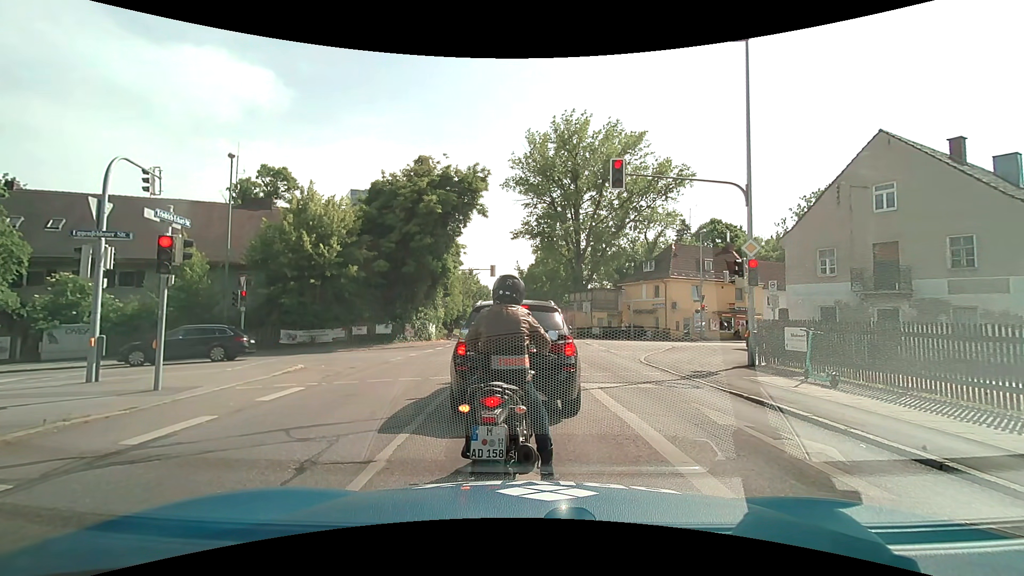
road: secondary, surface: asphalt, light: Day
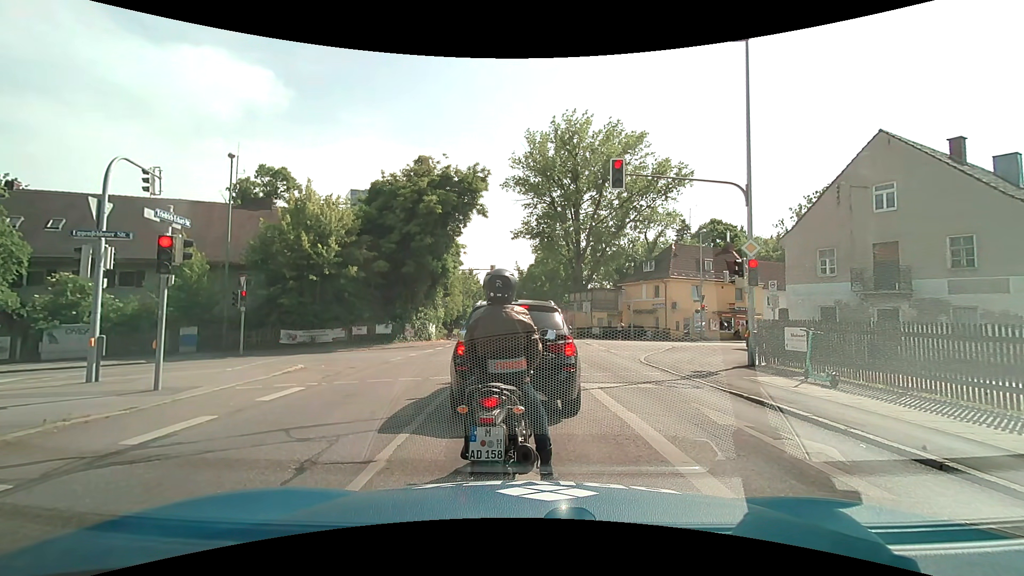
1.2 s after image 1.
(0.0, 0.0) m; 0°
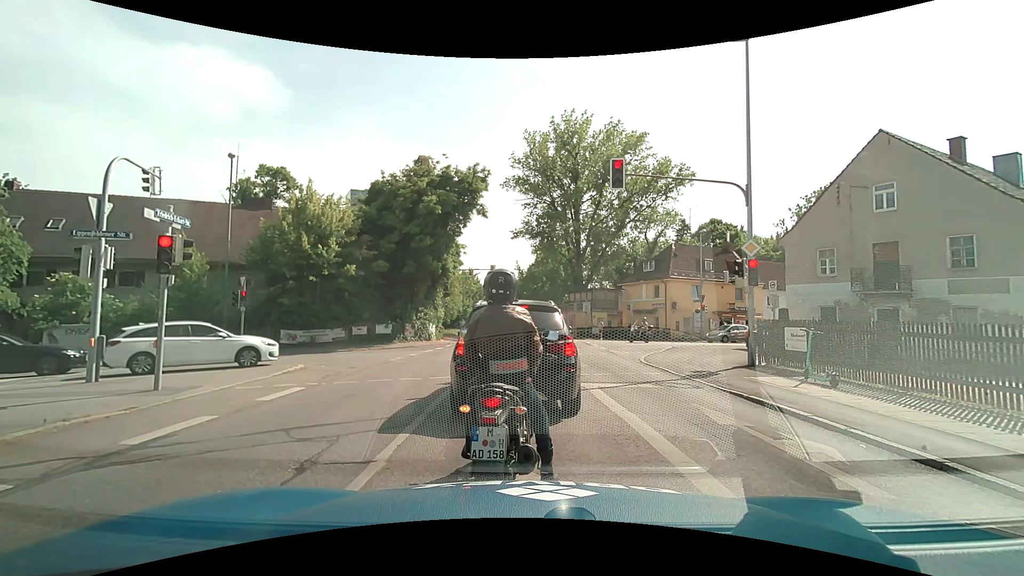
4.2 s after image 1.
(0.0, 0.0) m; 0°
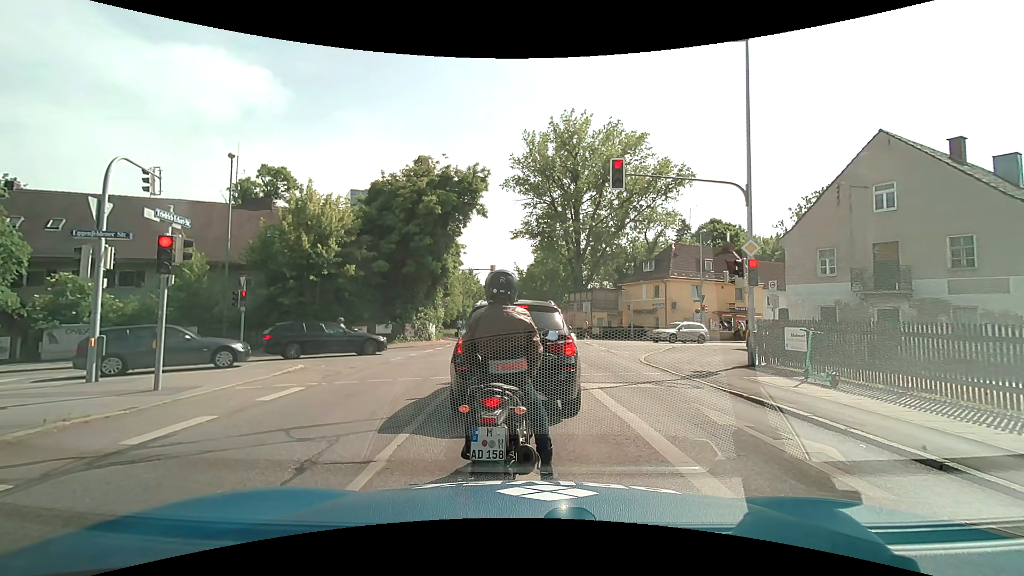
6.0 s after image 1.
(0.0, 0.0) m; 0°
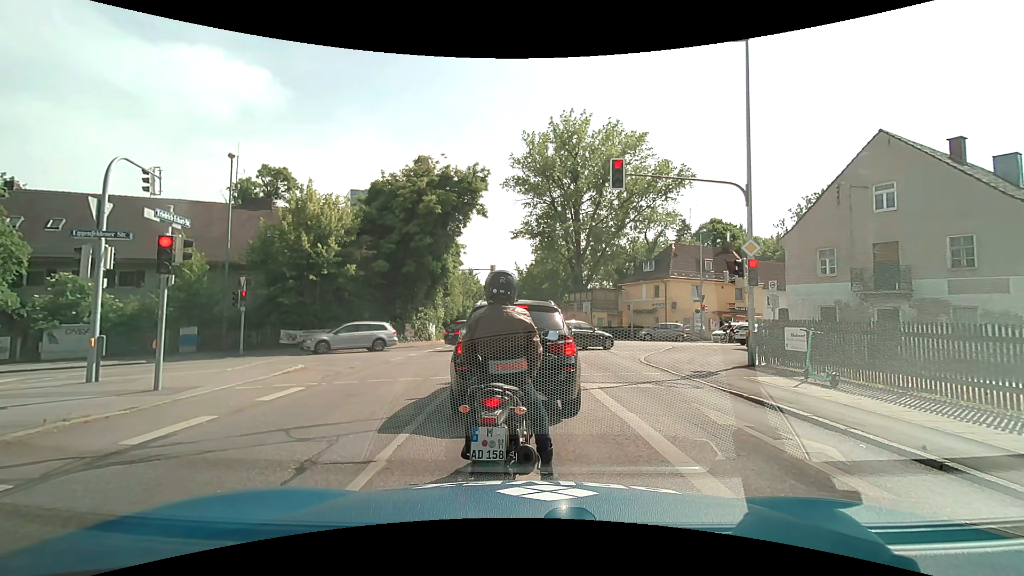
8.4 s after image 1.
(0.0, 0.0) m; 0°
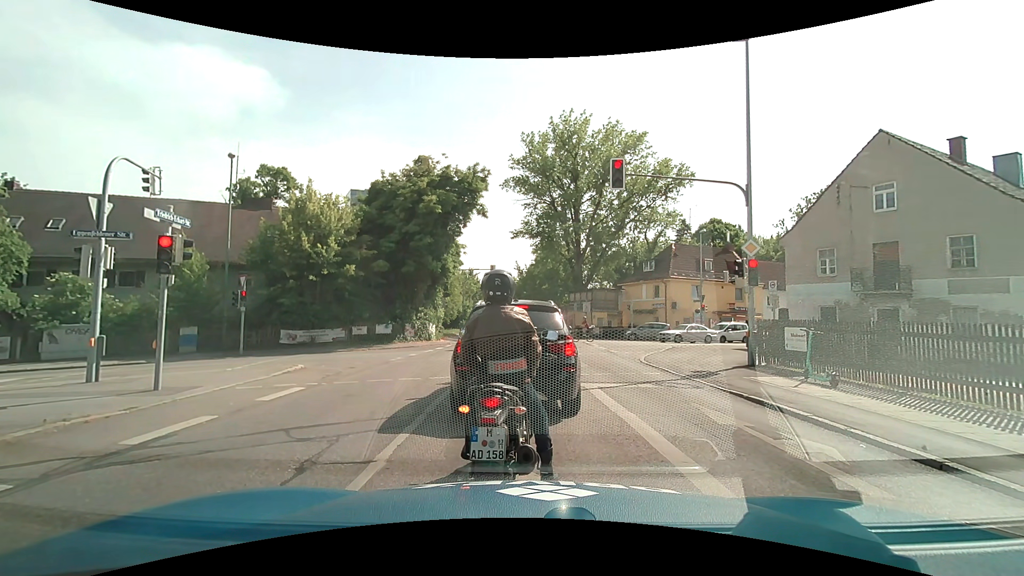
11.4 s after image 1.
(0.0, 0.0) m; 0°
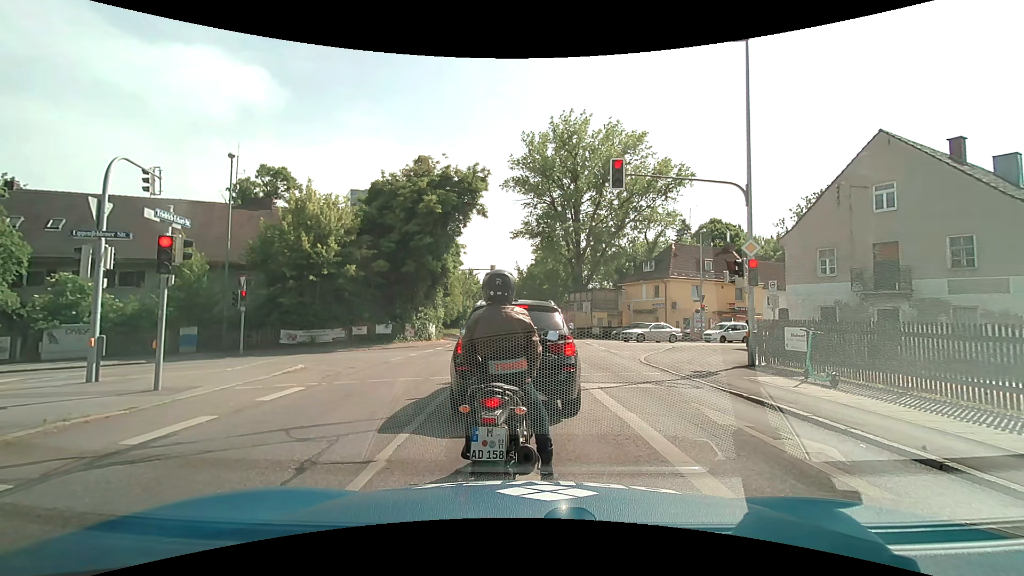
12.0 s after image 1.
(0.0, 0.0) m; 0°
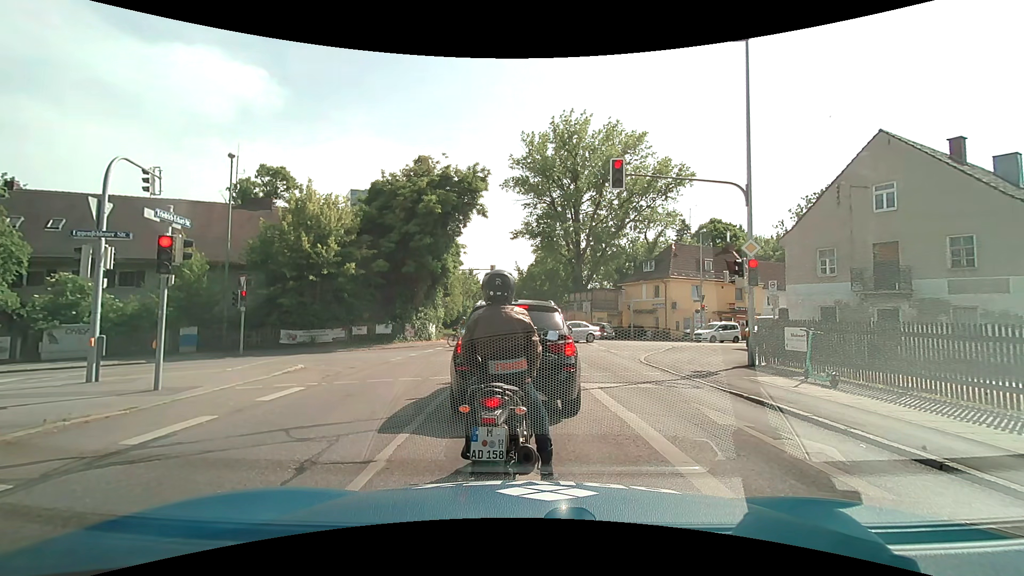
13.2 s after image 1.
(0.0, 0.0) m; 0°
